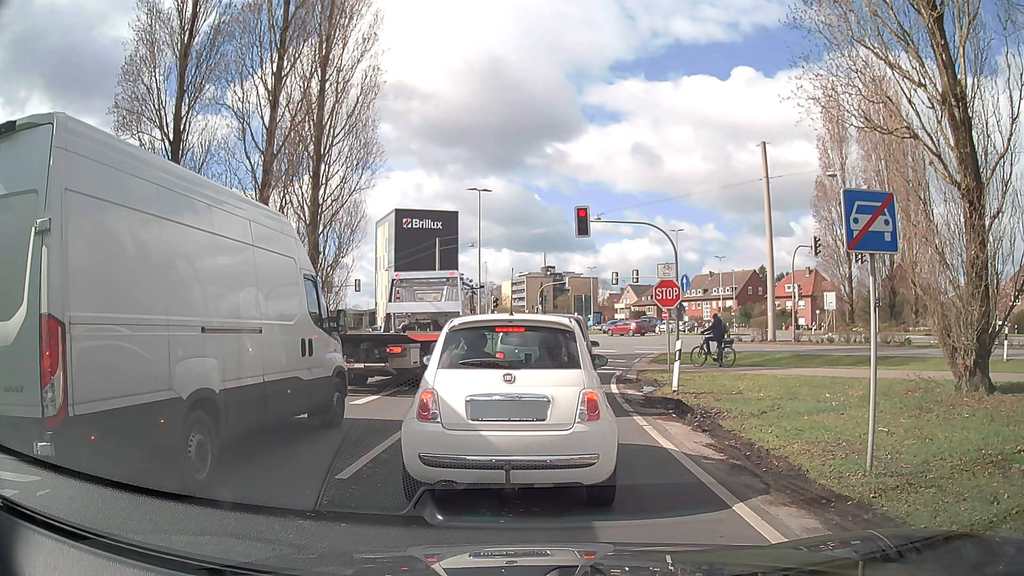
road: trunk_link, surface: asphalt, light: Day
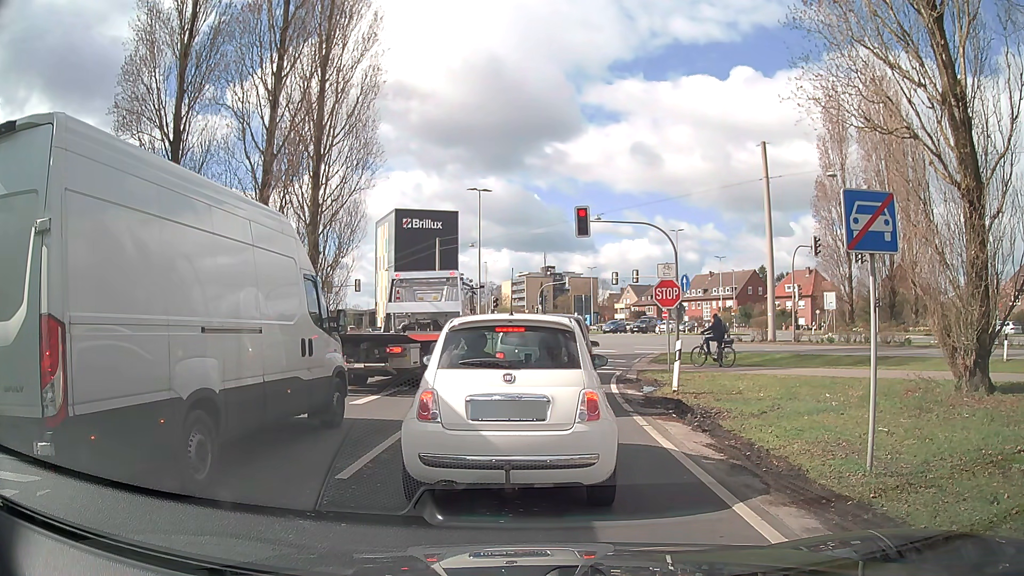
(0.0, 0.0) m; 0°
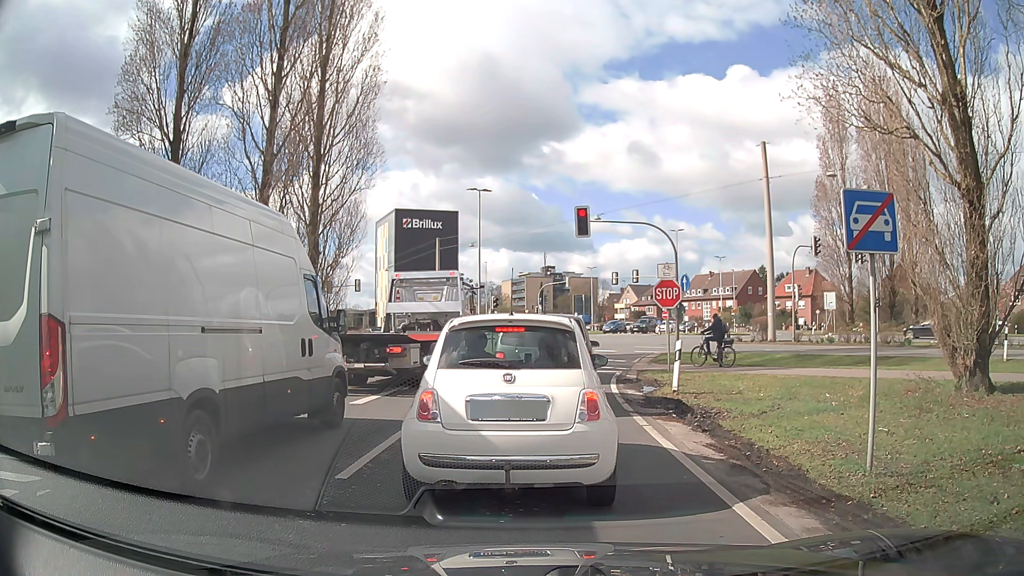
(0.0, 0.0) m; 0°
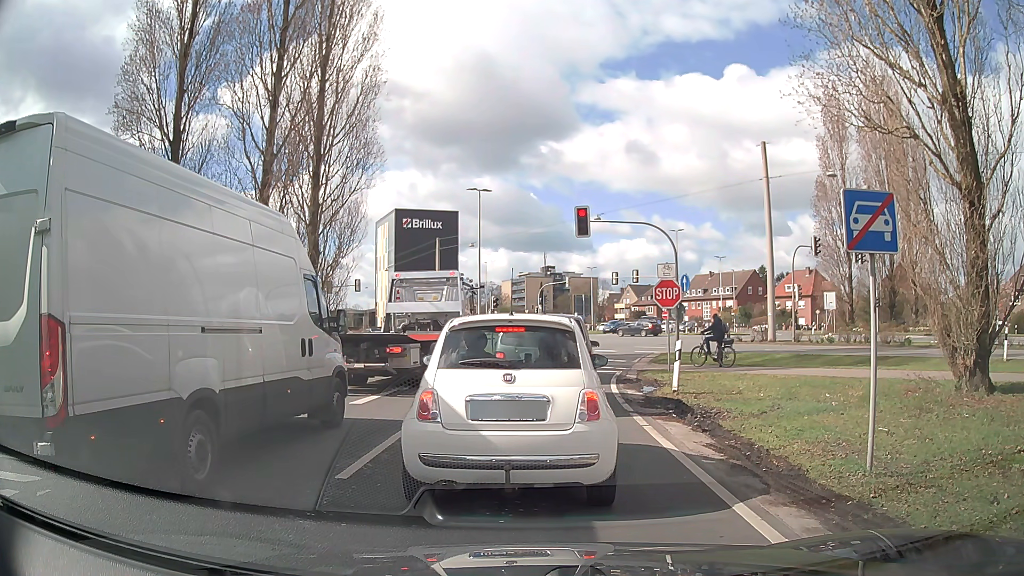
(0.0, 0.0) m; 0°
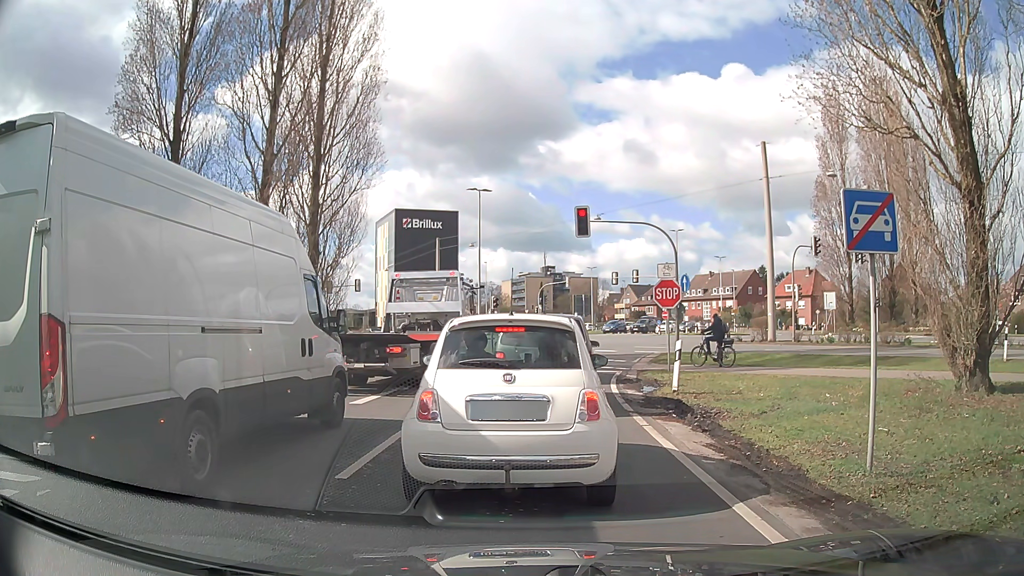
(0.0, 0.0) m; 0°
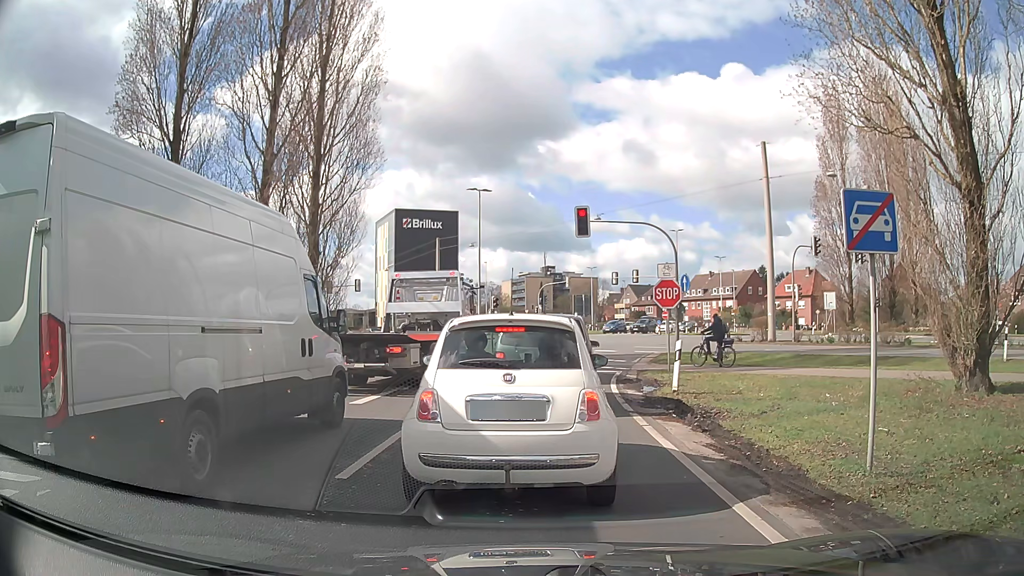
(0.0, 0.0) m; 0°
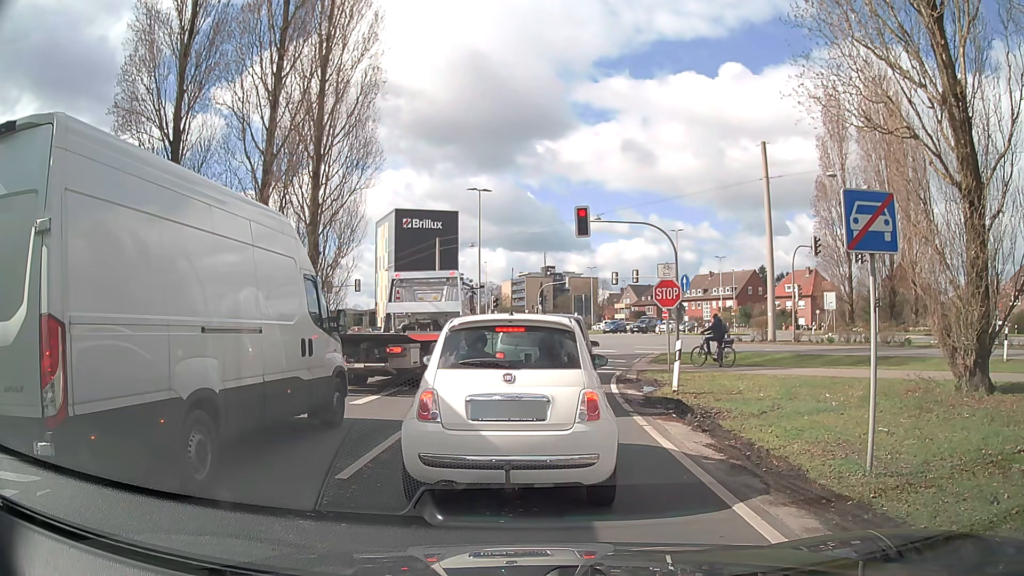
(0.0, 0.0) m; 0°
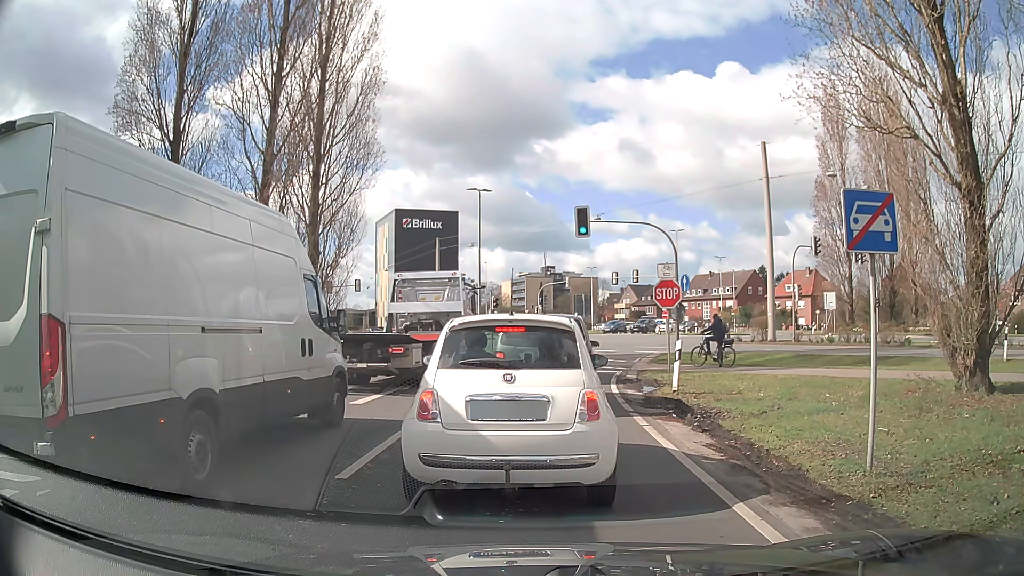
(0.0, 0.0) m; 0°
(0, +10) (+1, +20) (+3, +30) (+6, +39) (+12, +48) (+18, +55) (+24, +63) (+29, +72) (+33, +81) (+34, +91) m
